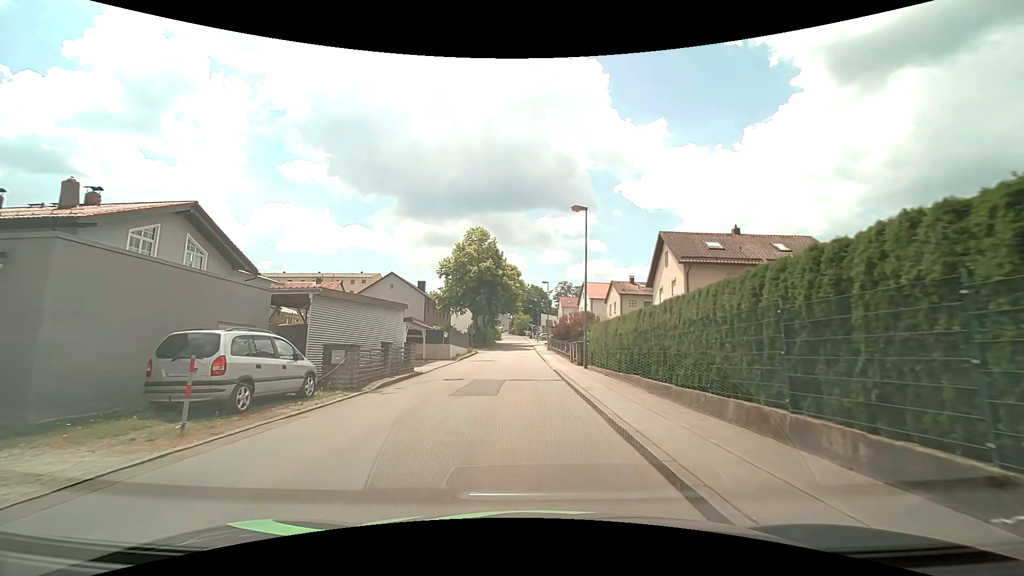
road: unclassified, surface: asphalt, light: Day
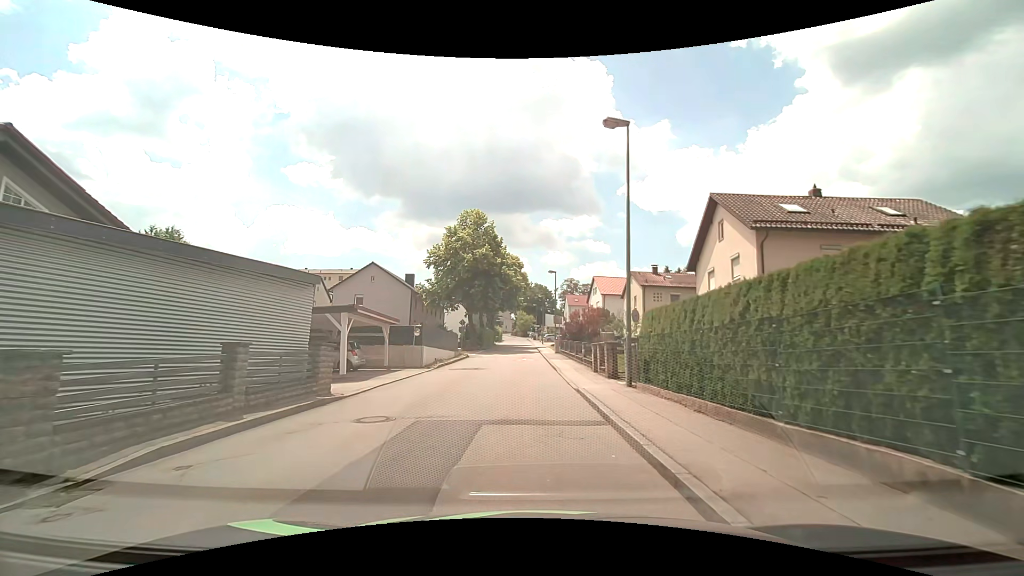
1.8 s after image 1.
(-0.1, +10.0) m; -1°
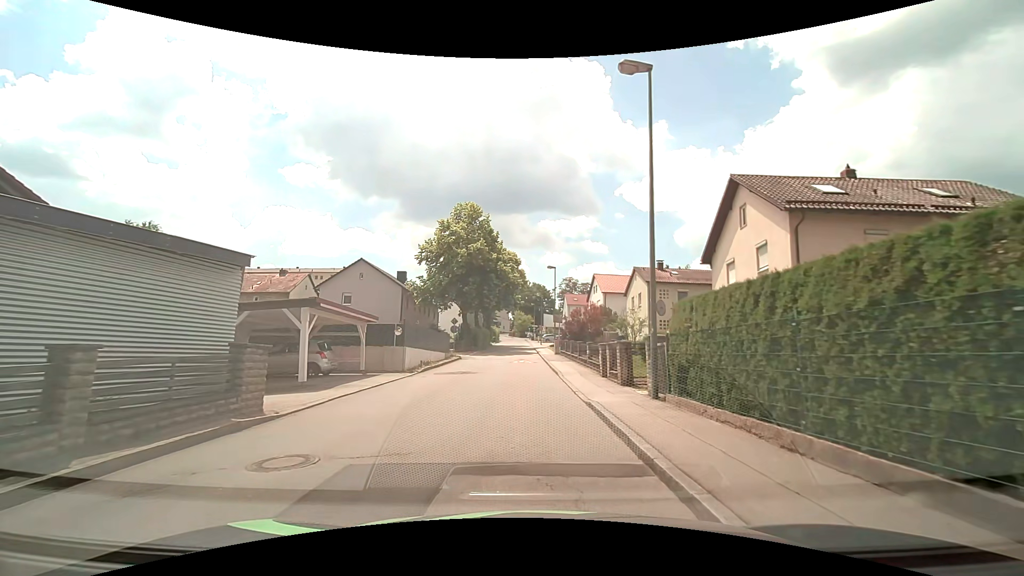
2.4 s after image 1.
(0.0, +3.2) m; 0°
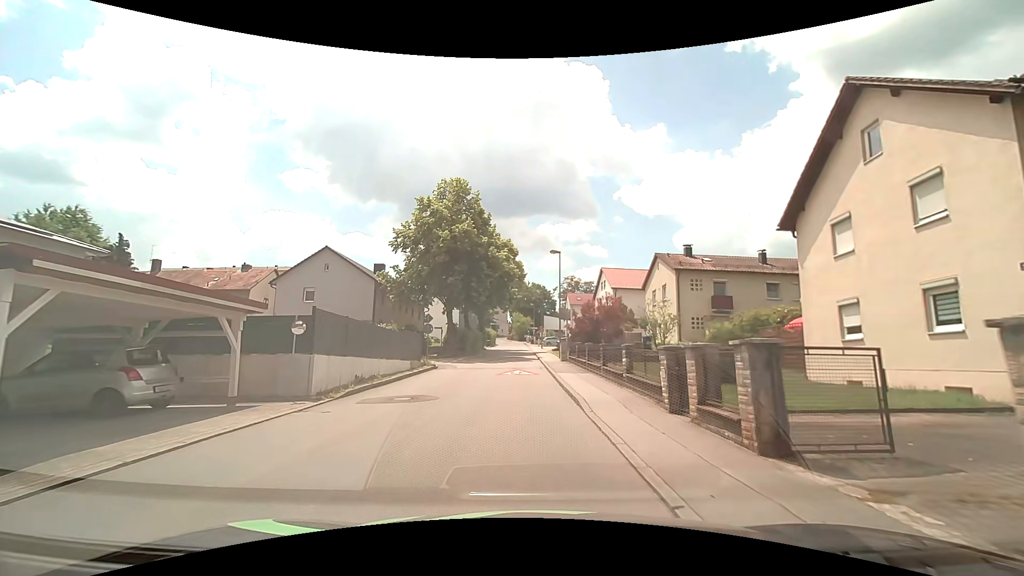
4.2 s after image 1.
(+0.1, +9.4) m; 0°
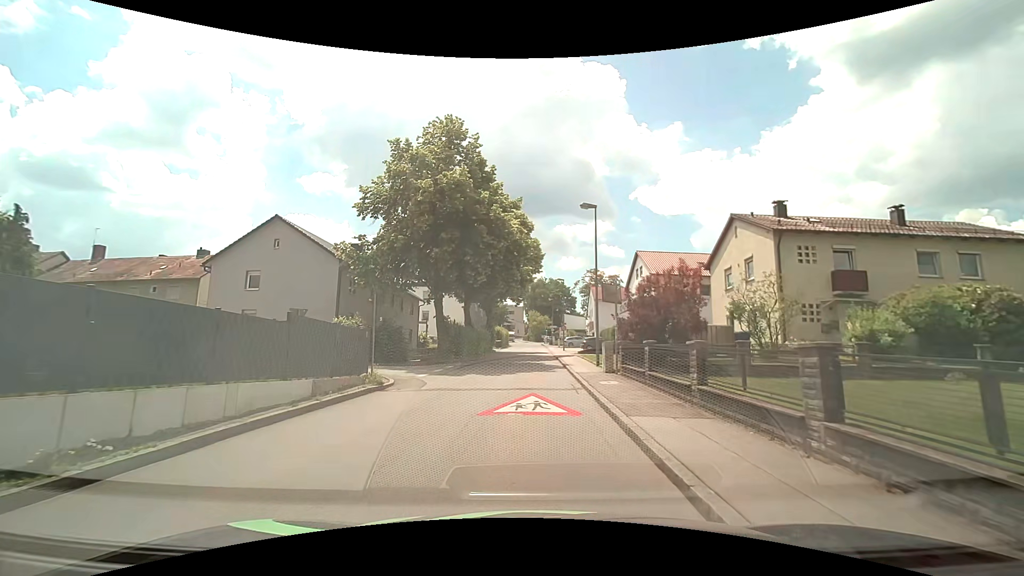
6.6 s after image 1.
(-0.1, +12.5) m; -2°
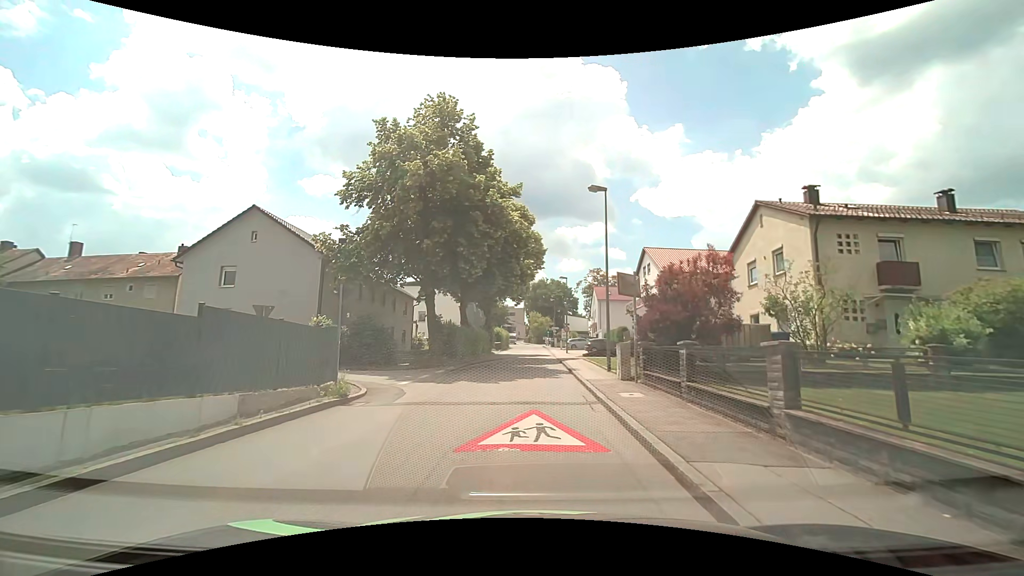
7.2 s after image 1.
(0.0, +3.0) m; -1°
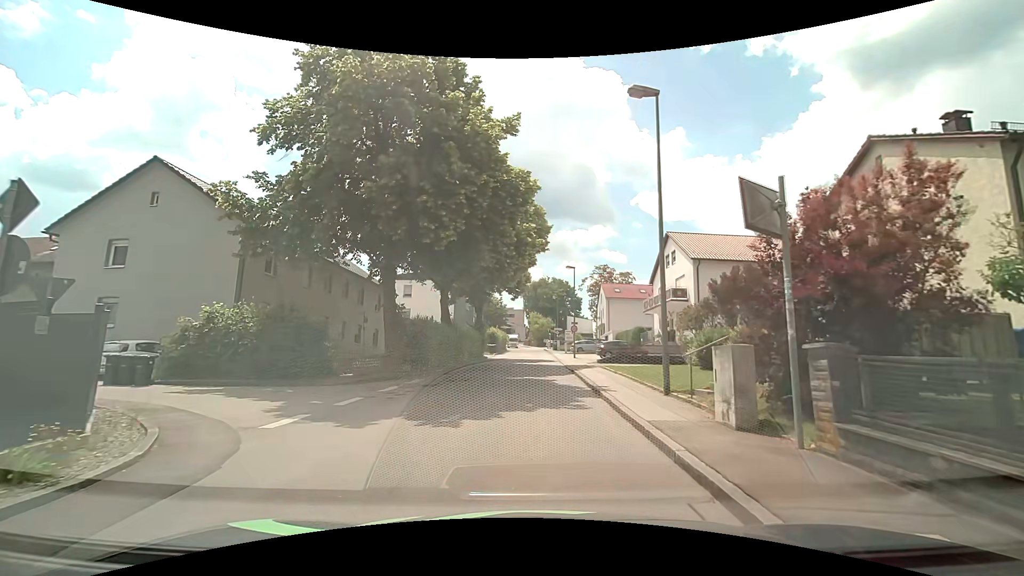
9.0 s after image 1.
(0.0, +8.7) m; 0°
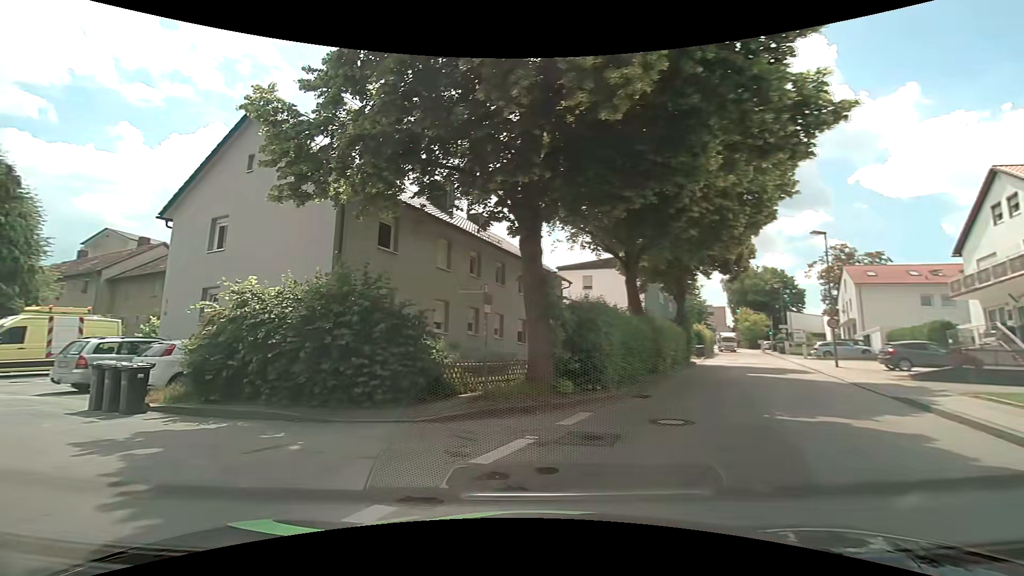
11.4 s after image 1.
(-0.9, +9.4) m; -22°
